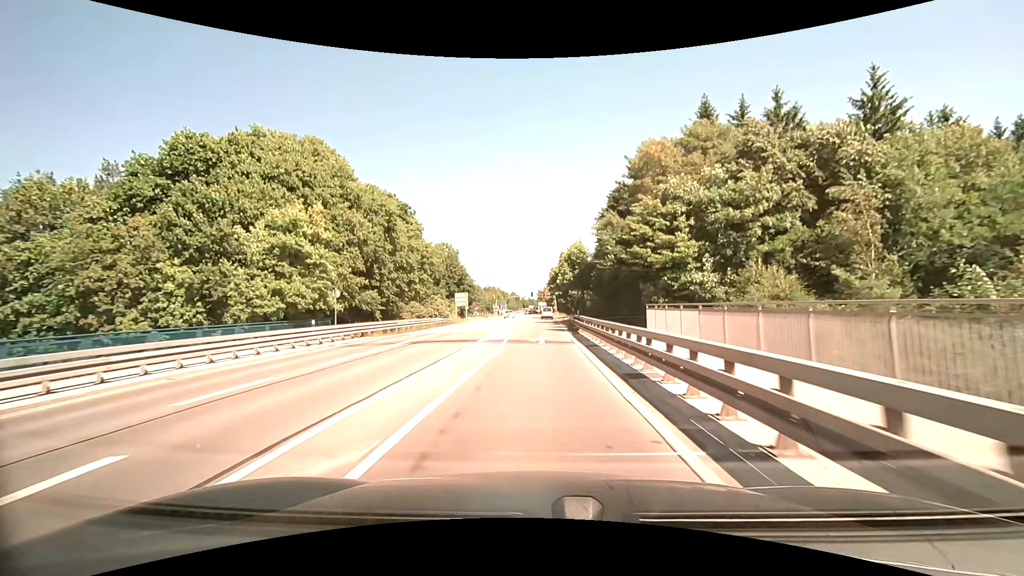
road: secondary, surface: asphalt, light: Day
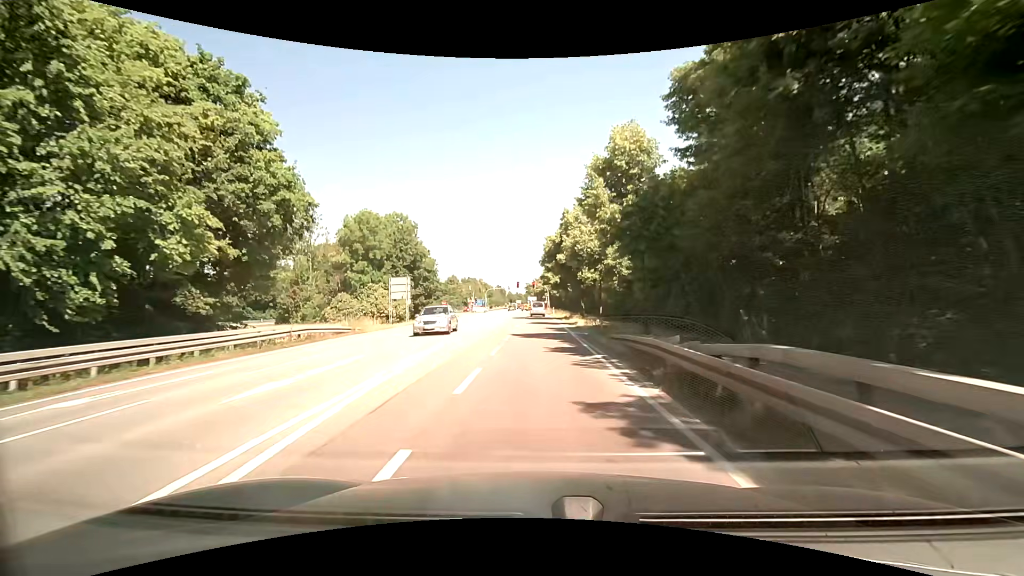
(0.0, +32.5) m; +1°
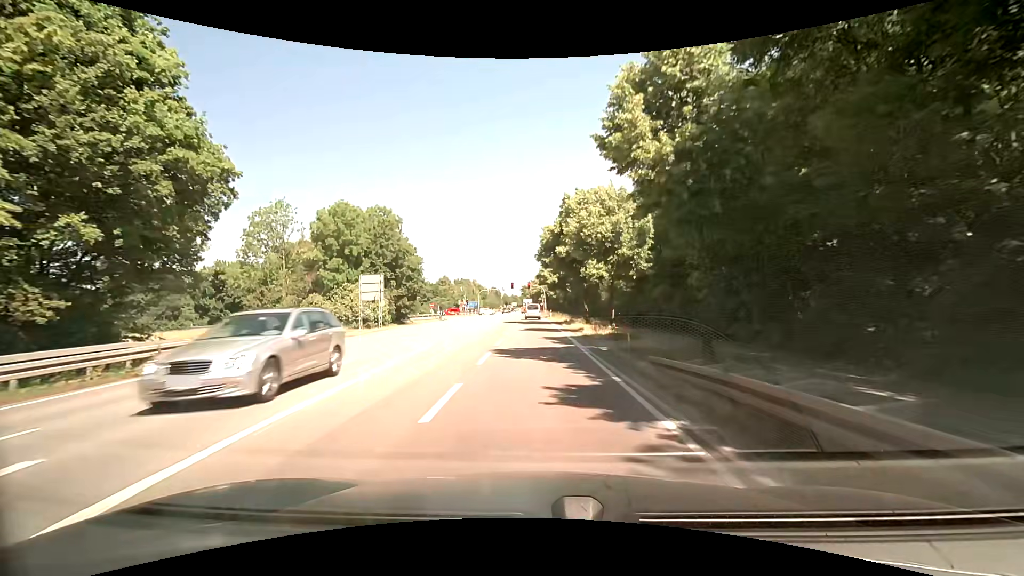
(+0.1, +7.5) m; +1°
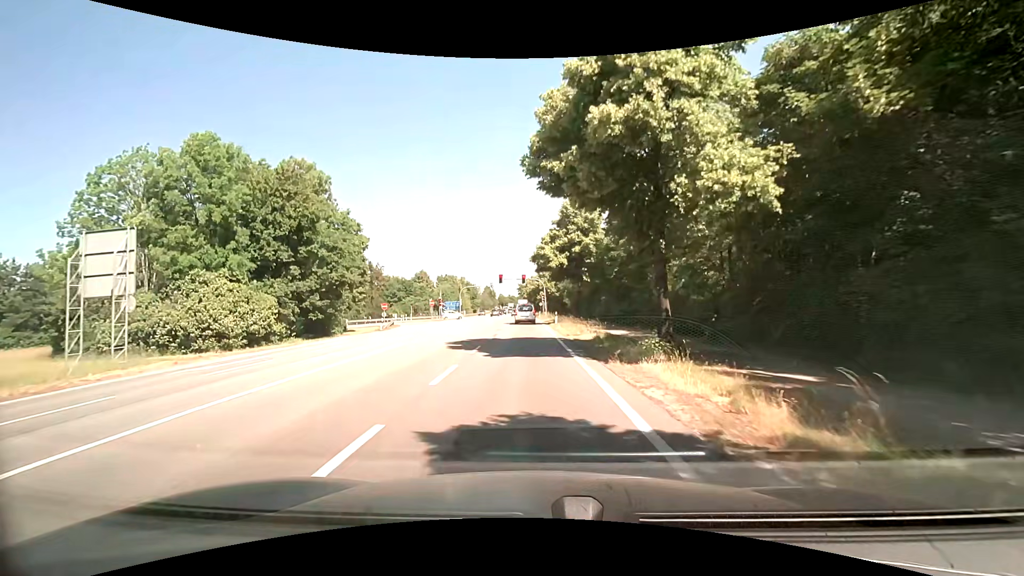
(+0.2, +26.8) m; 0°
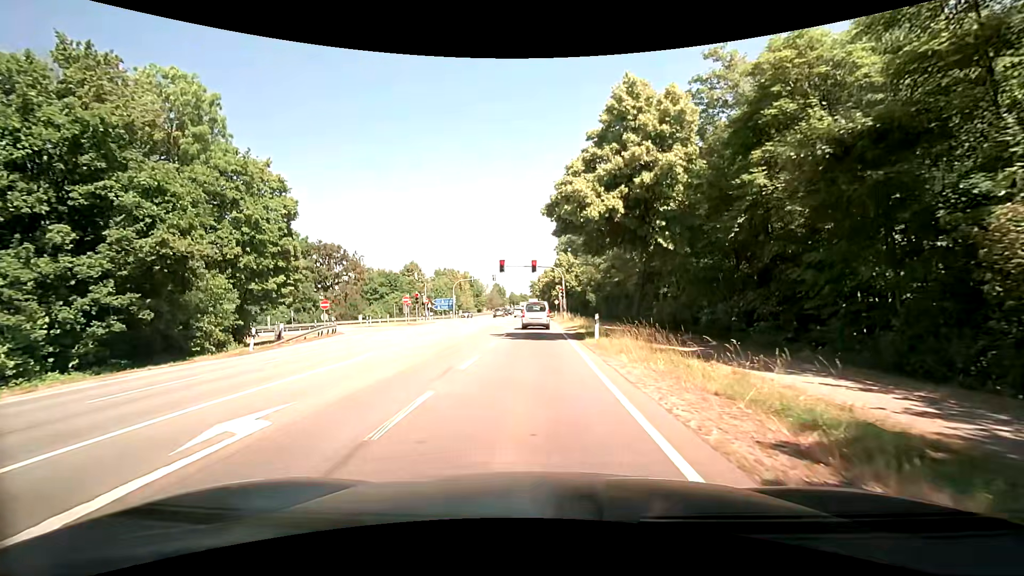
(-0.2, +21.4) m; -1°
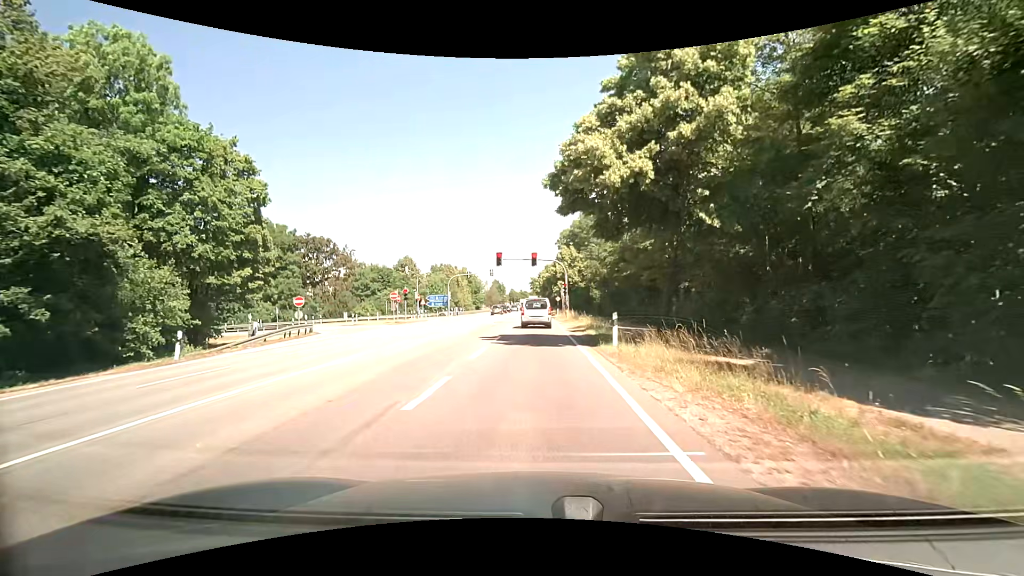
(0.0, +4.6) m; 0°
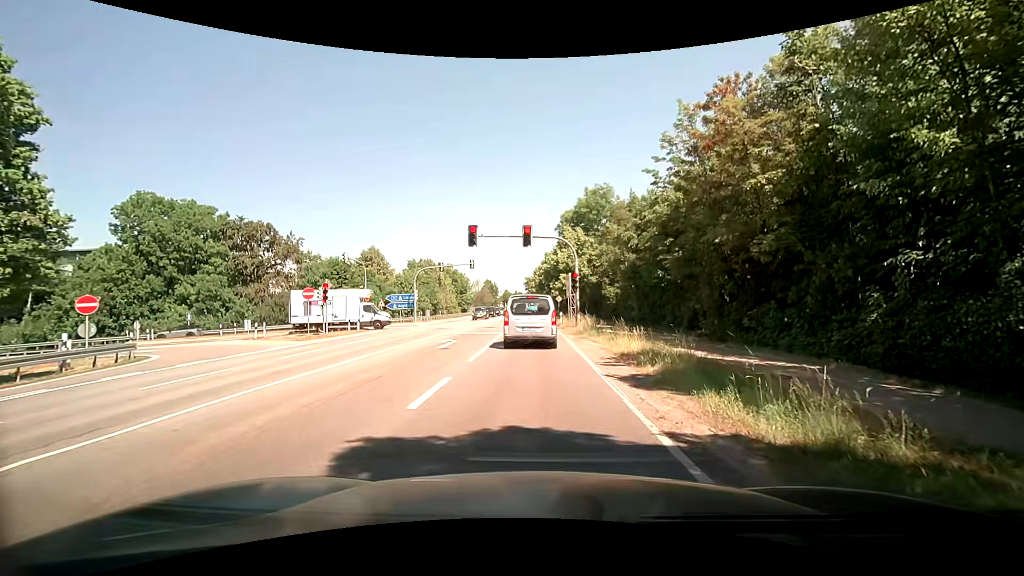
(-0.1, +17.4) m; 0°
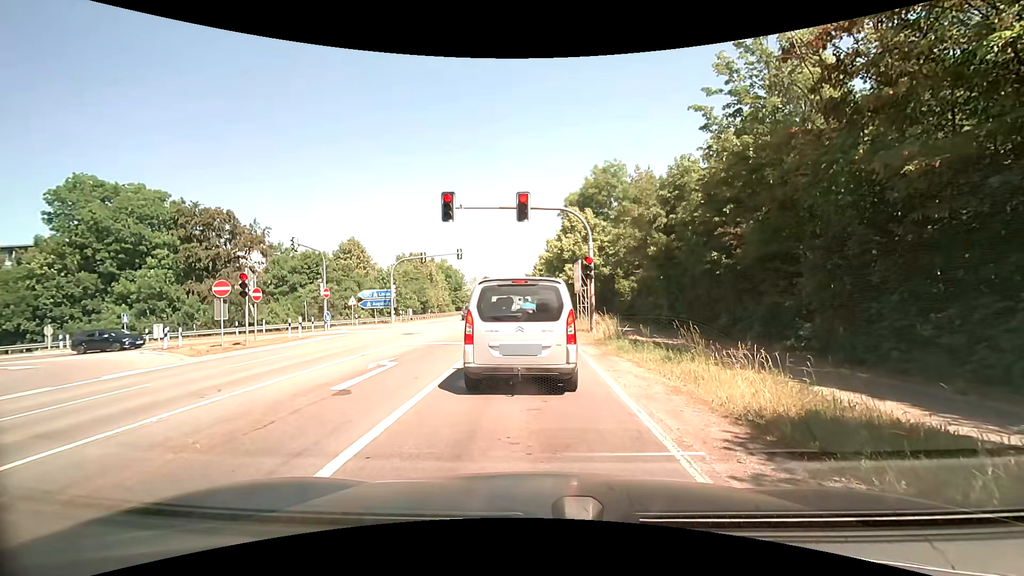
(+0.2, +8.5) m; +1°
(0, +10) (0, +20) (-1, +30) (-1, +40) (-1, +50) (-1, +60) (-2, +70) (-2, +80) (-2, +90) (-3, +100) m
